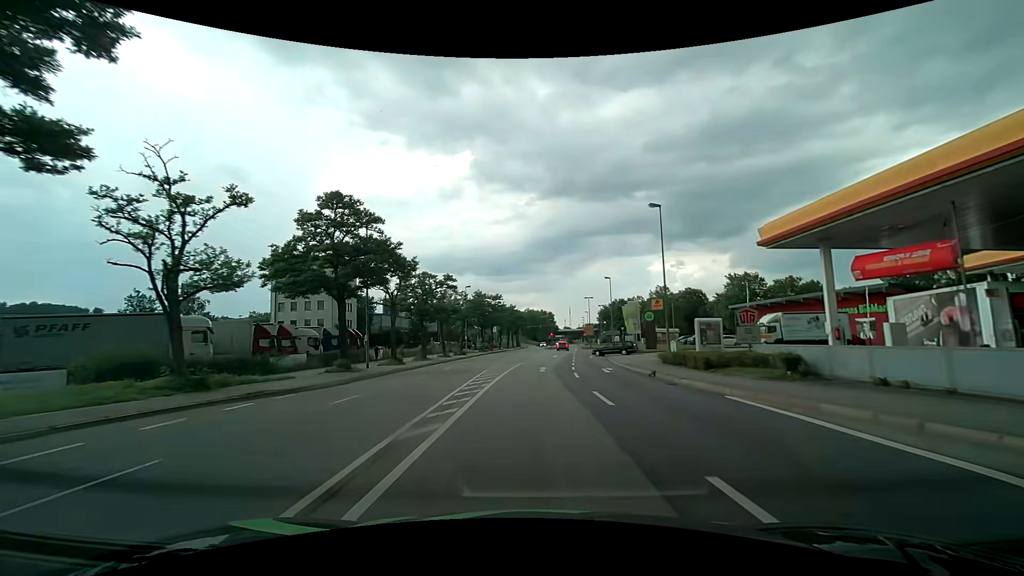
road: primary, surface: asphalt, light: Day
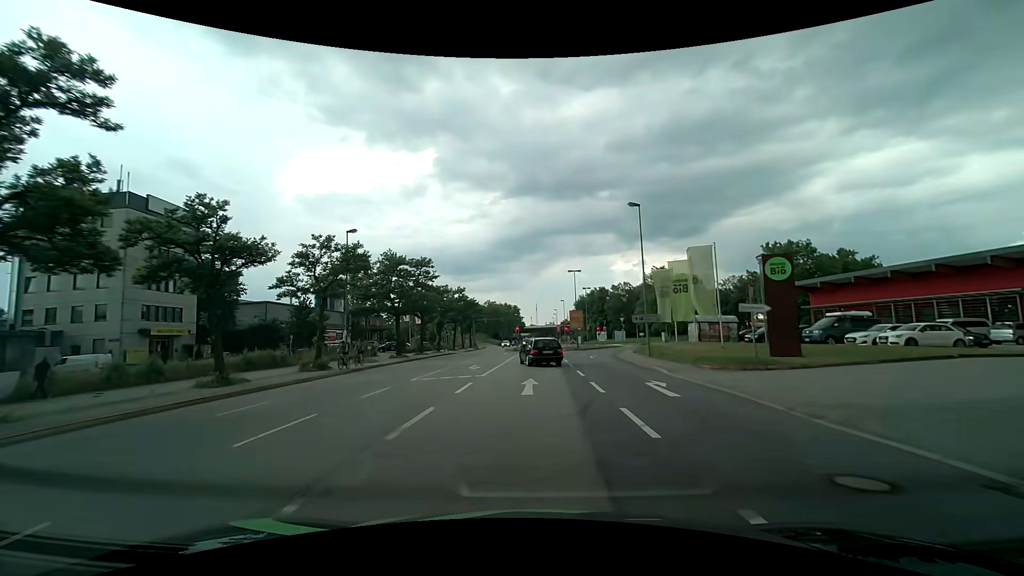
(+1.3, +36.9) m; +4°
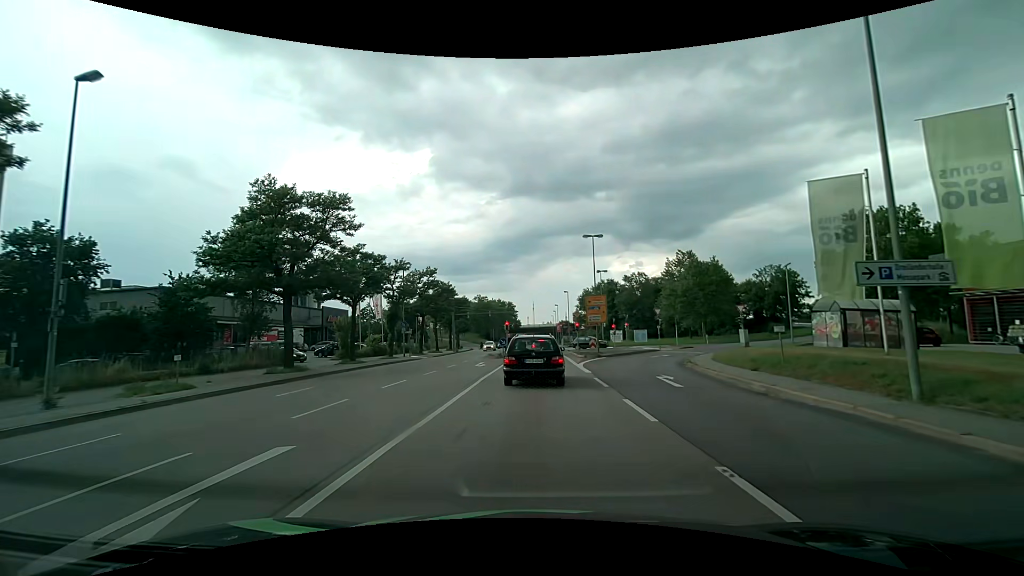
(0.0, +22.2) m; 0°
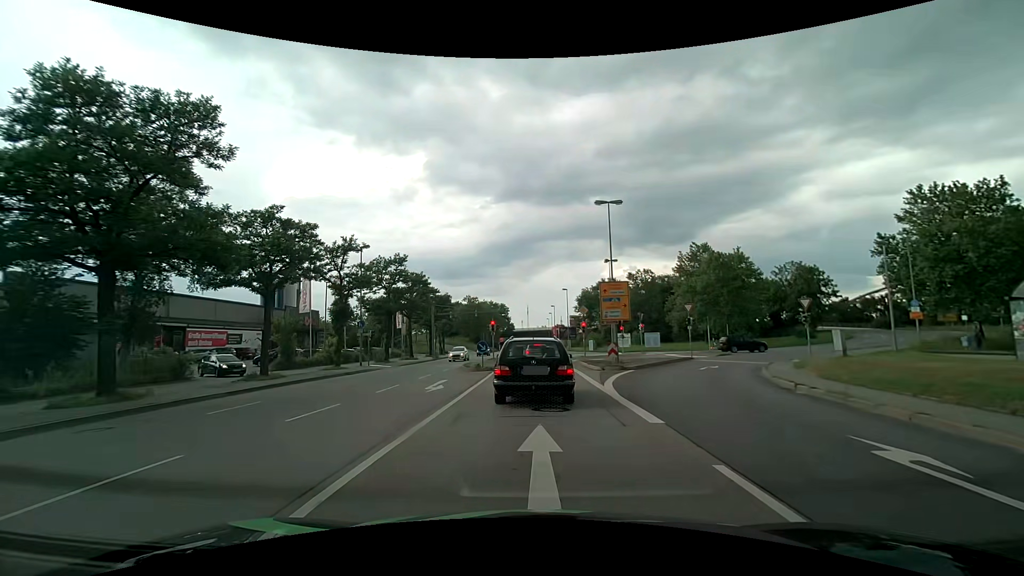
(+0.1, +11.6) m; +1°
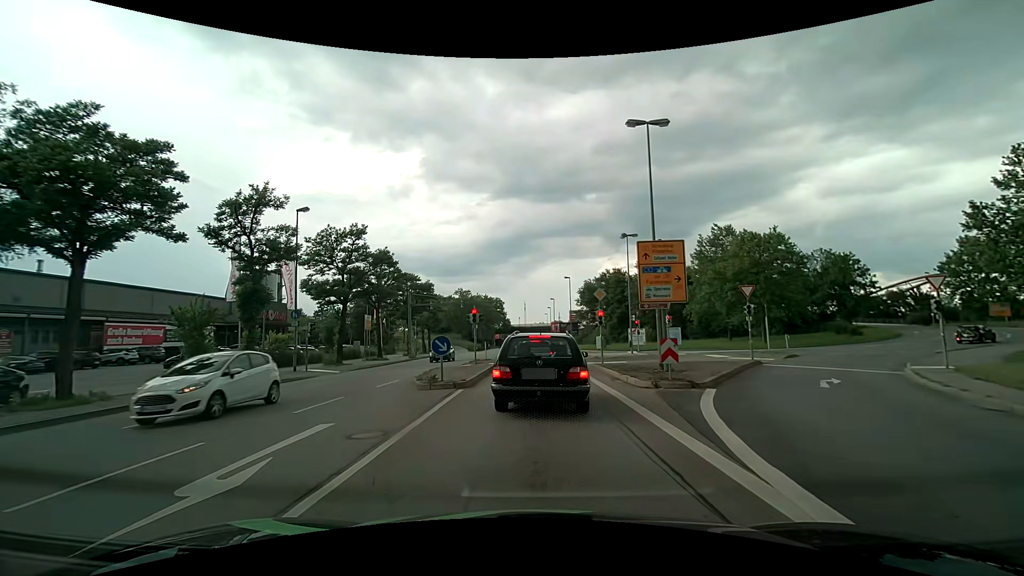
(0.0, +11.1) m; 0°
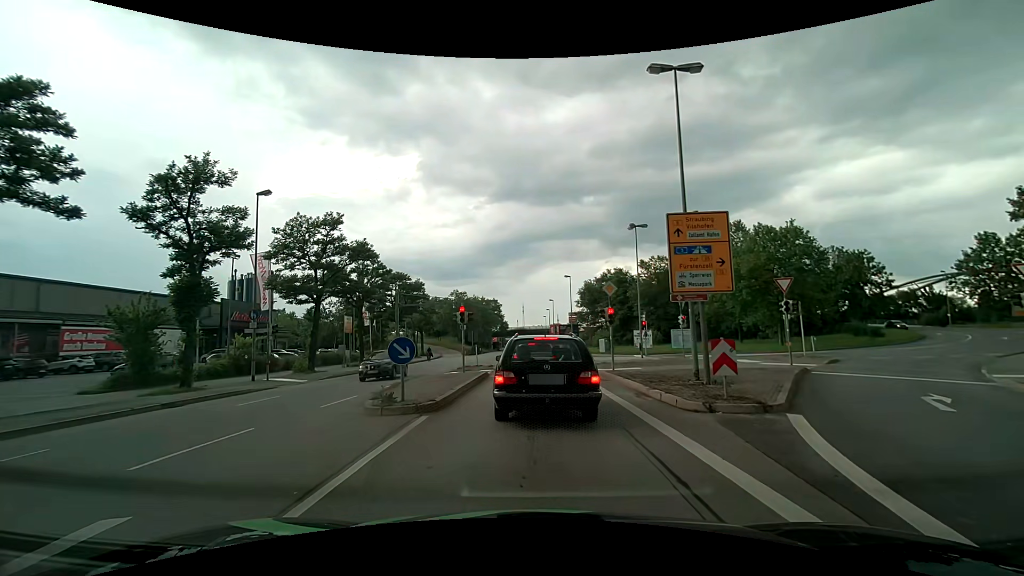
(0.0, +4.3) m; +1°
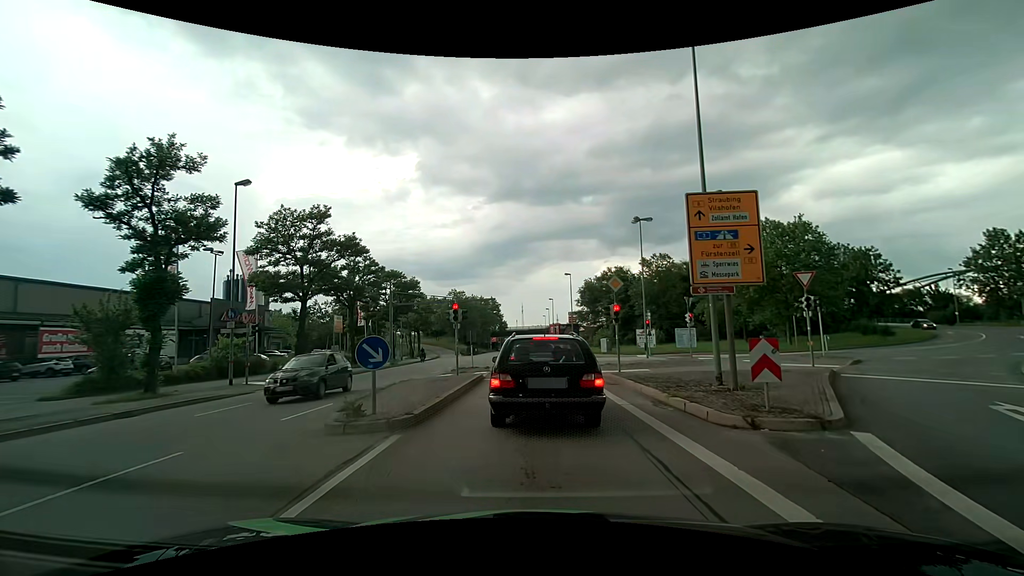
(0.0, +1.8) m; -1°
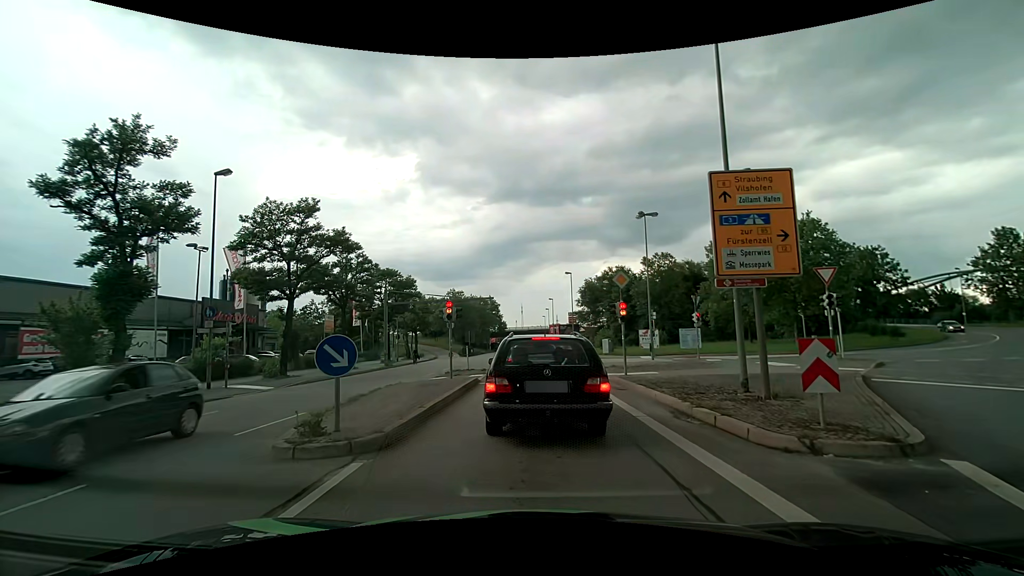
(0.0, +1.6) m; -1°
